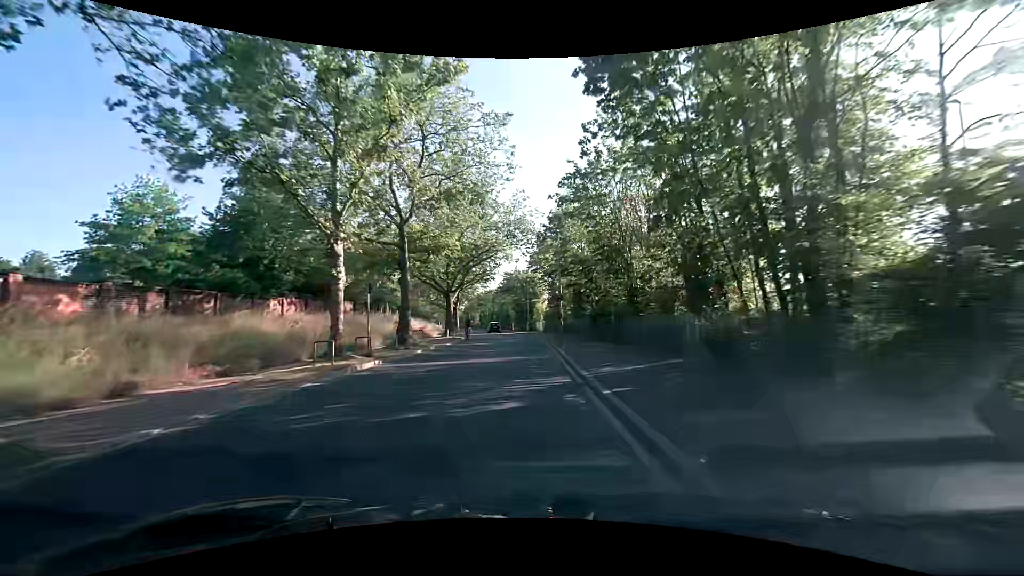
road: tertiary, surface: asphalt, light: Day
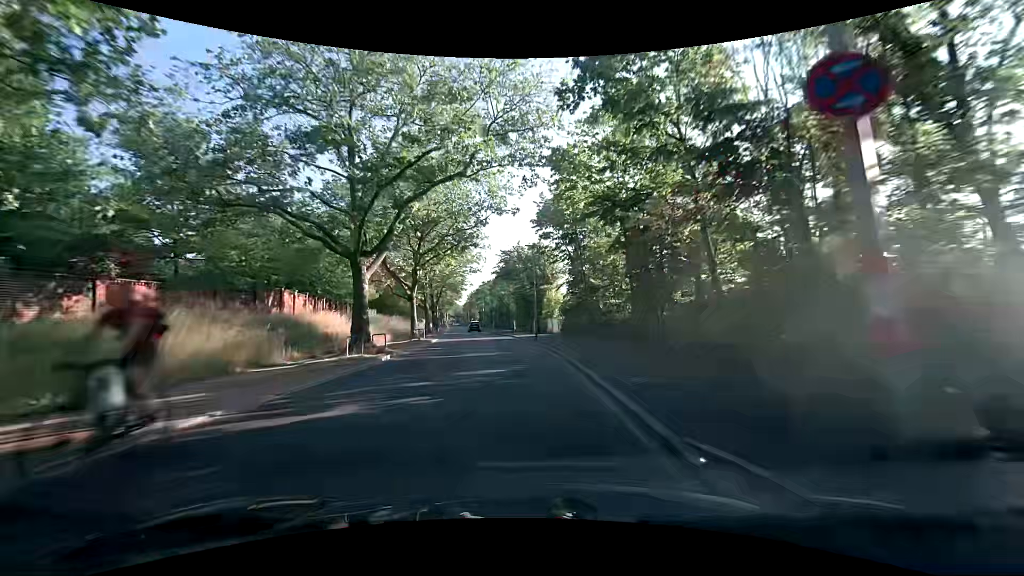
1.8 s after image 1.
(0.0, +24.1) m; -1°
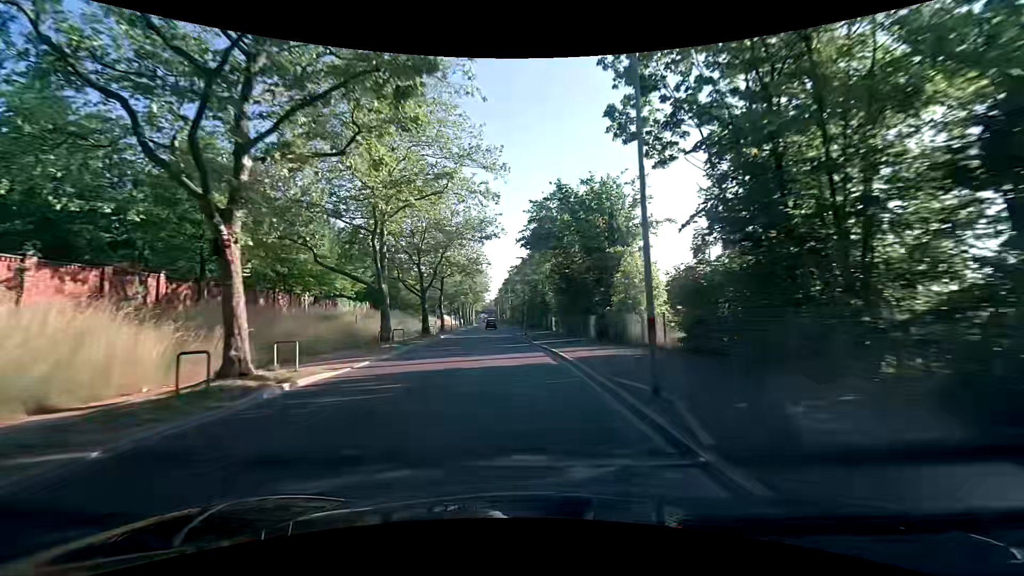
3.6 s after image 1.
(-0.8, +24.0) m; -4°
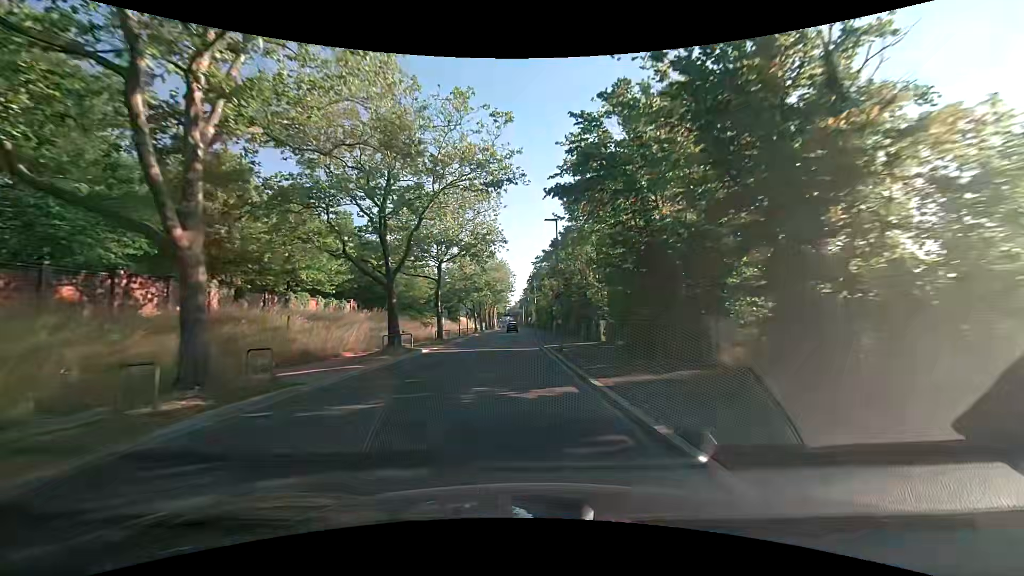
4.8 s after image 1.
(-0.5, +16.1) m; -4°
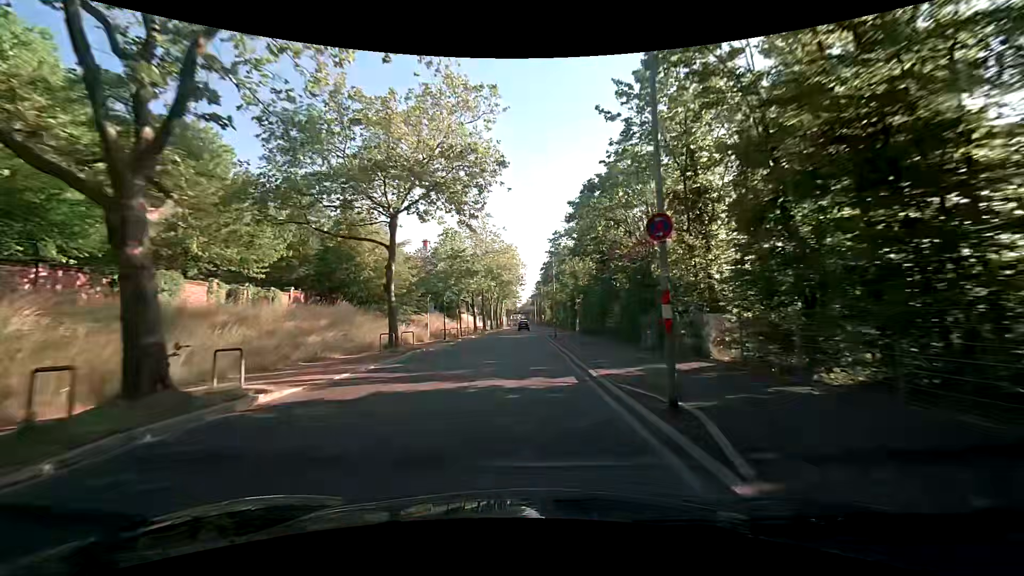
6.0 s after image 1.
(-0.2, +16.2) m; -2°
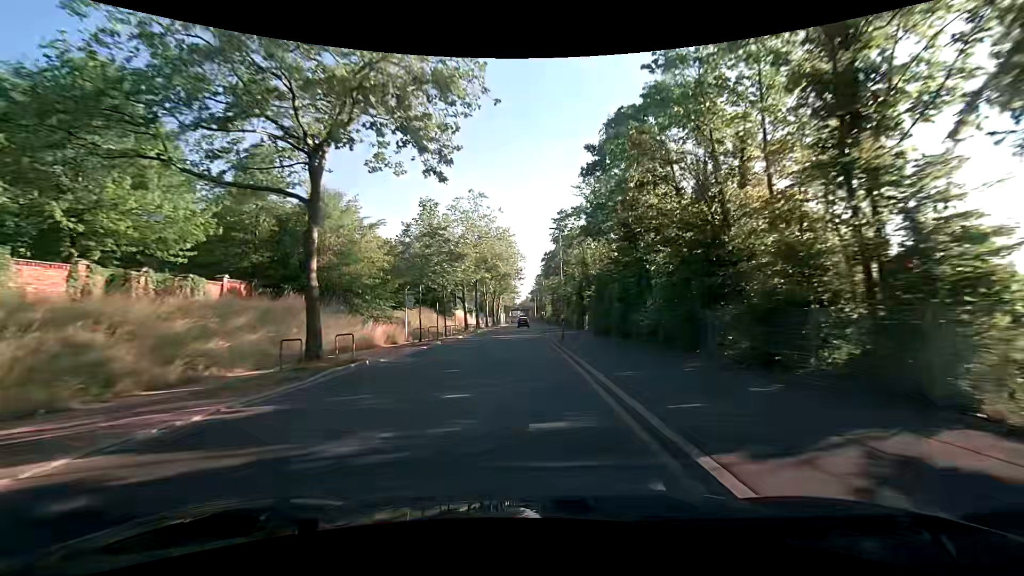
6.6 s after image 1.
(+0.1, +8.1) m; +1°
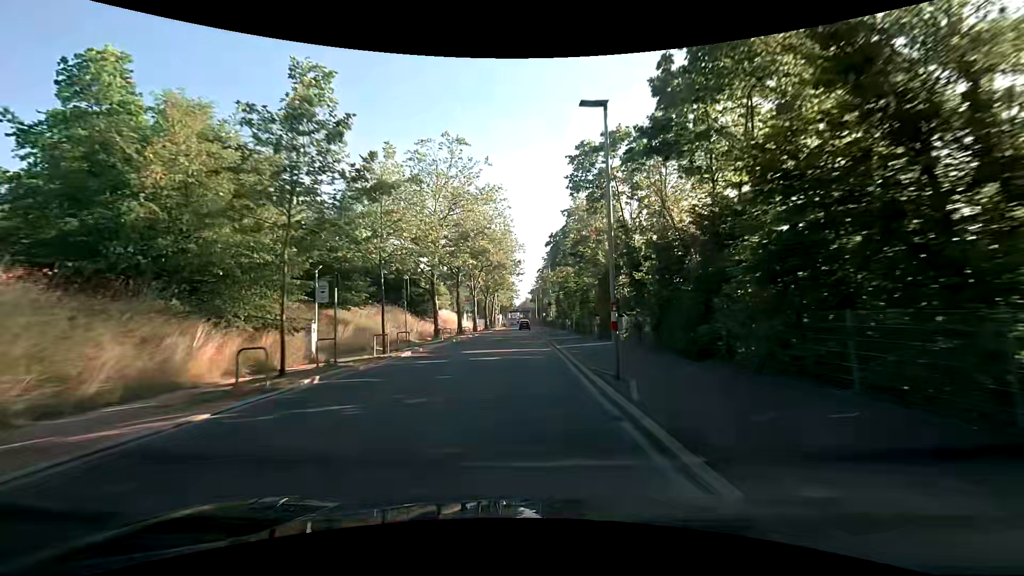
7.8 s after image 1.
(0.0, +16.1) m; 0°
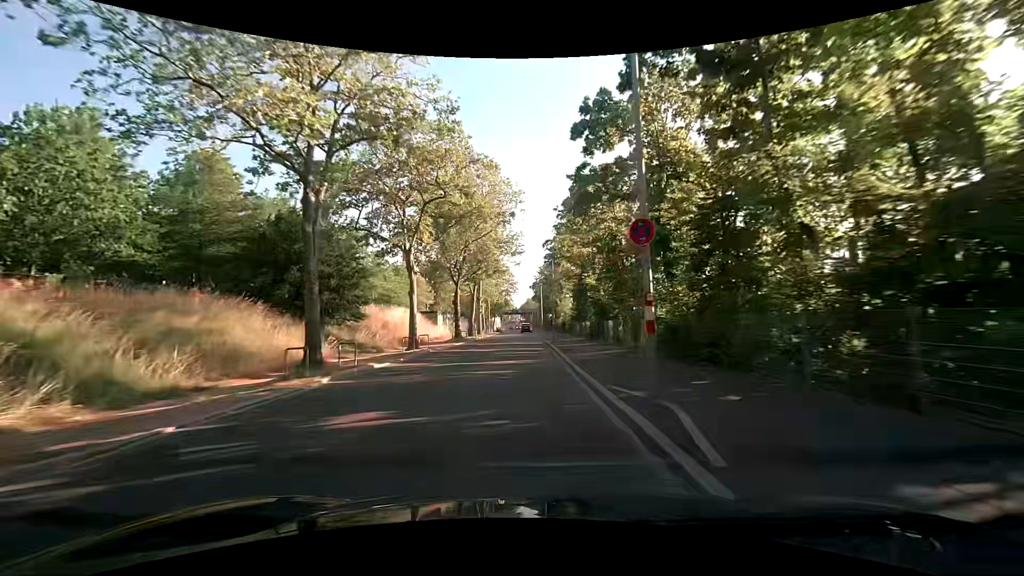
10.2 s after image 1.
(+0.2, +31.4) m; 0°
(0, +10) (0, +20) (0, +30) (0, +40) (0, +50) (0, +60) (0, +70) (0, +80) (0, +90) (0, +100) m
